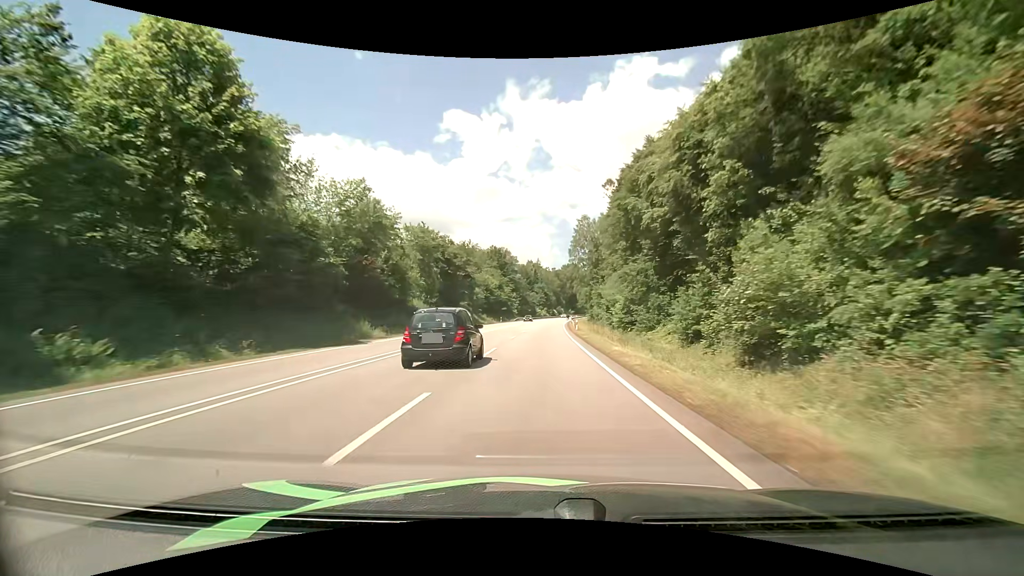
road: primary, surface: asphalt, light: Day
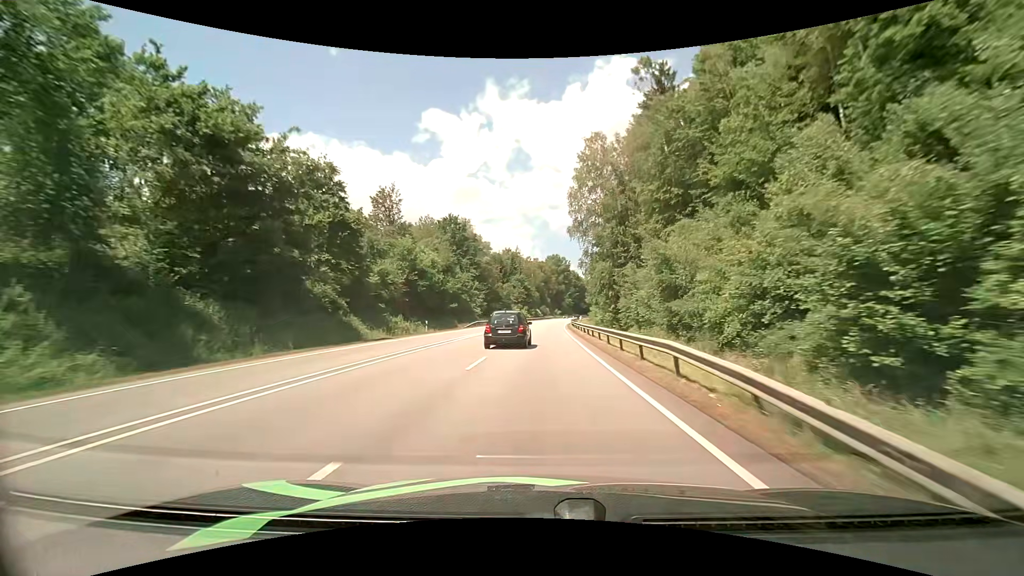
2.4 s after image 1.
(+1.0, +52.7) m; +2°
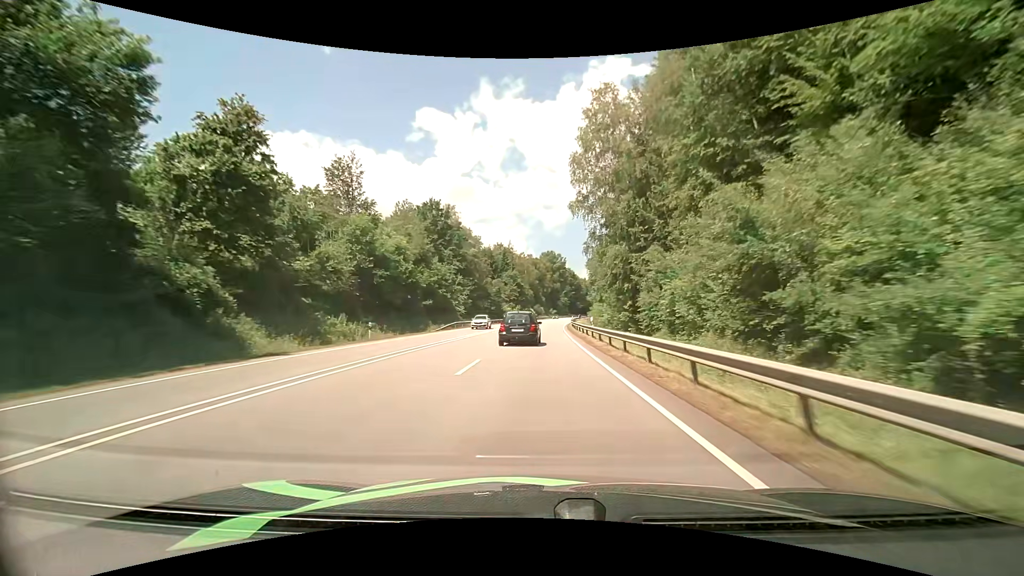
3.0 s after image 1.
(+0.1, +13.4) m; +1°
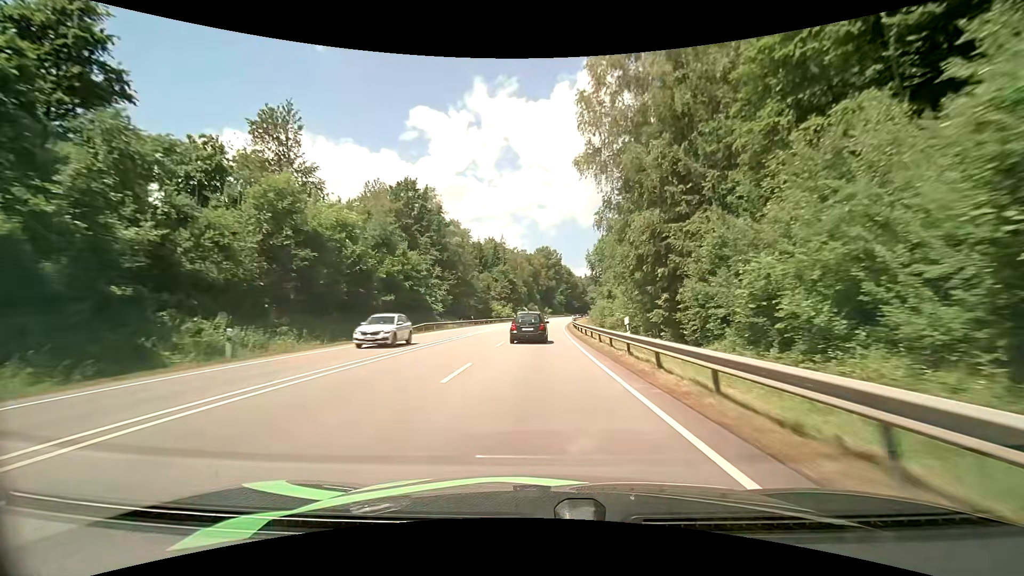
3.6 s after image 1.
(0.0, +13.5) m; 0°
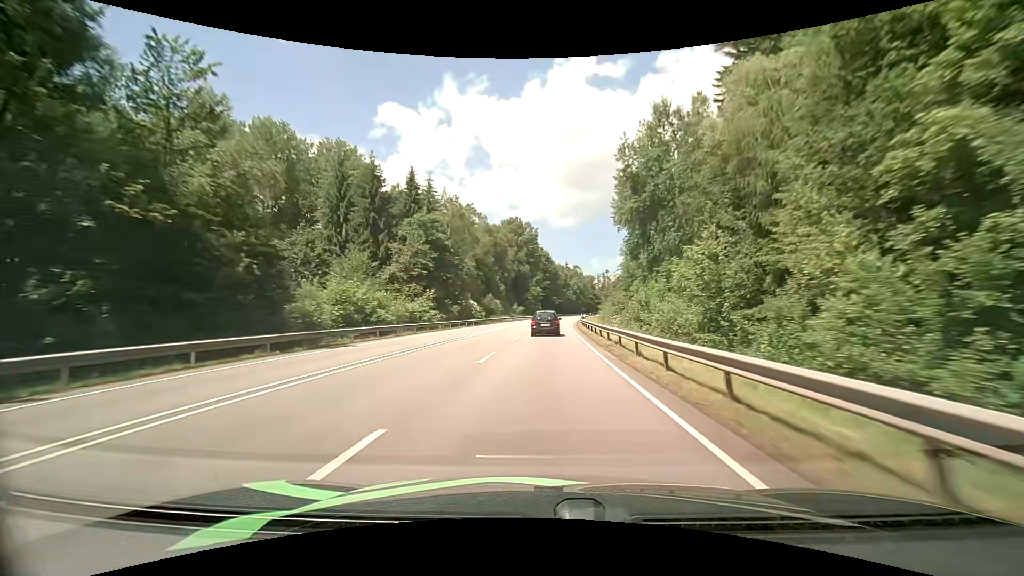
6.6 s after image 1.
(+1.8, +69.1) m; +3°
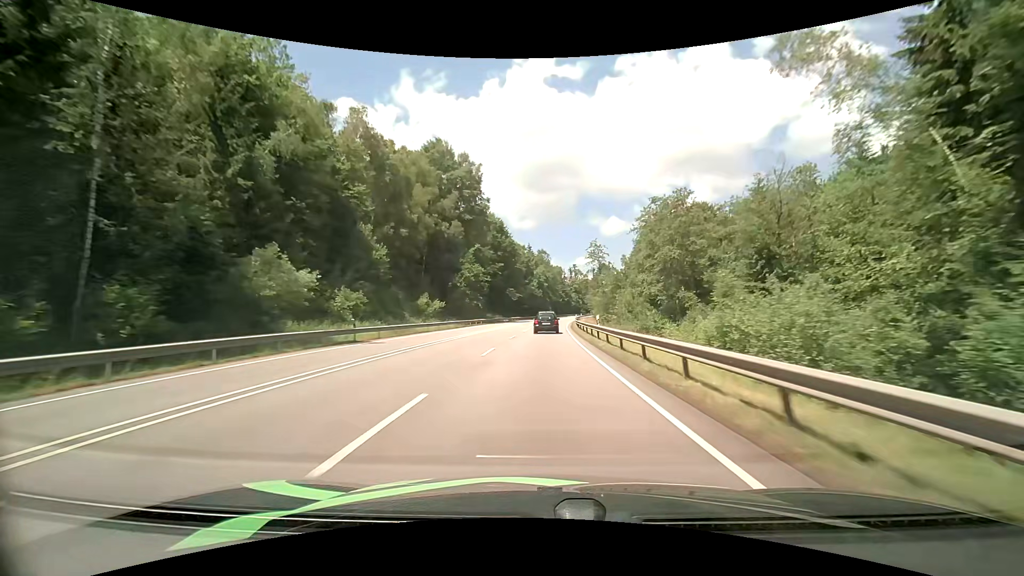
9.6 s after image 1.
(+2.9, +70.2) m; +4°
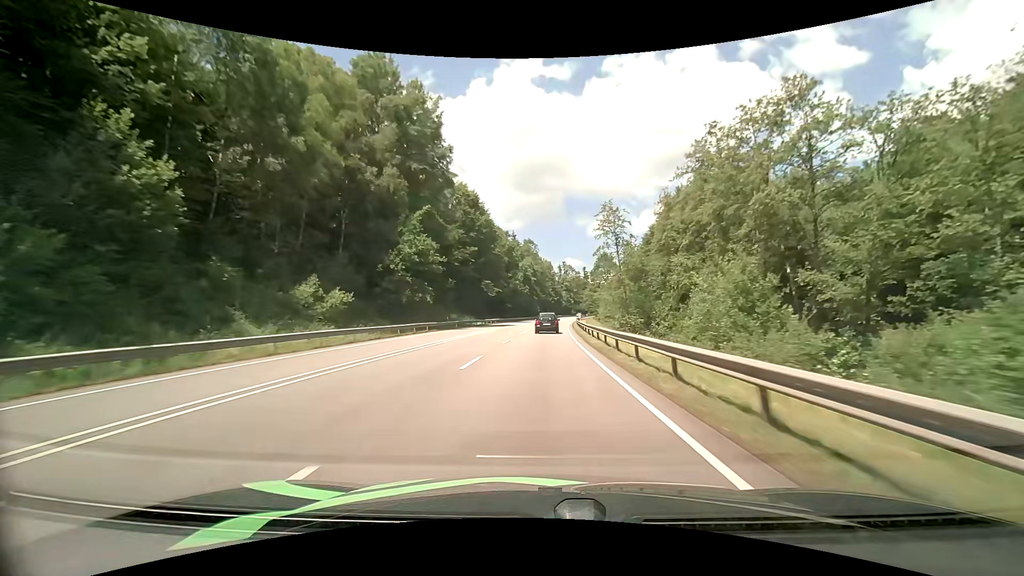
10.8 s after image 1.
(+0.5, +28.1) m; +2°
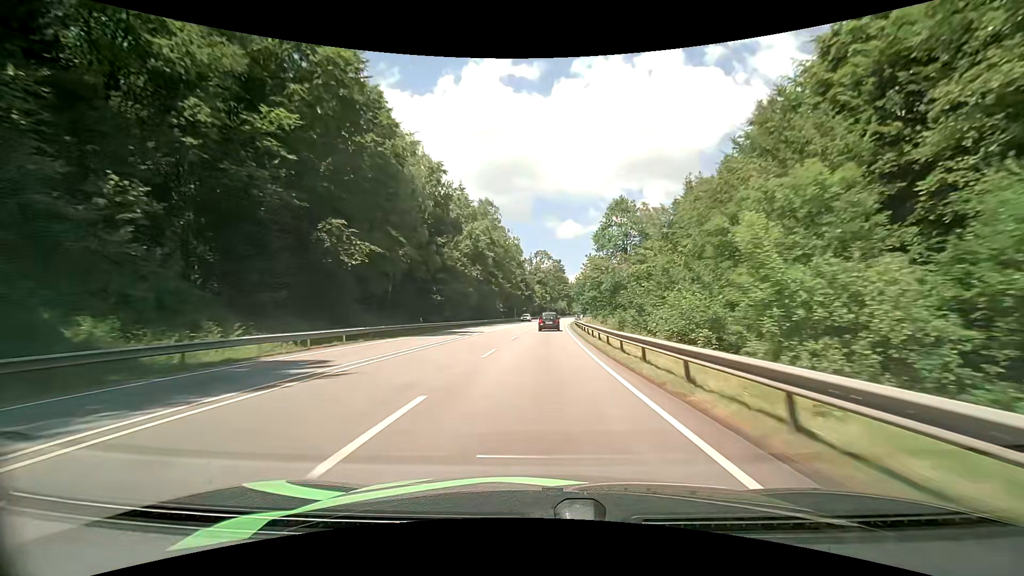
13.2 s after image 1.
(+1.5, +56.8) m; +4°
(0, +10) (0, +20) (0, +30) (+1, +40) (+1, +50) (+1, +60) (+2, +70) (+2, +80) (+3, +90) (+4, +100) m
